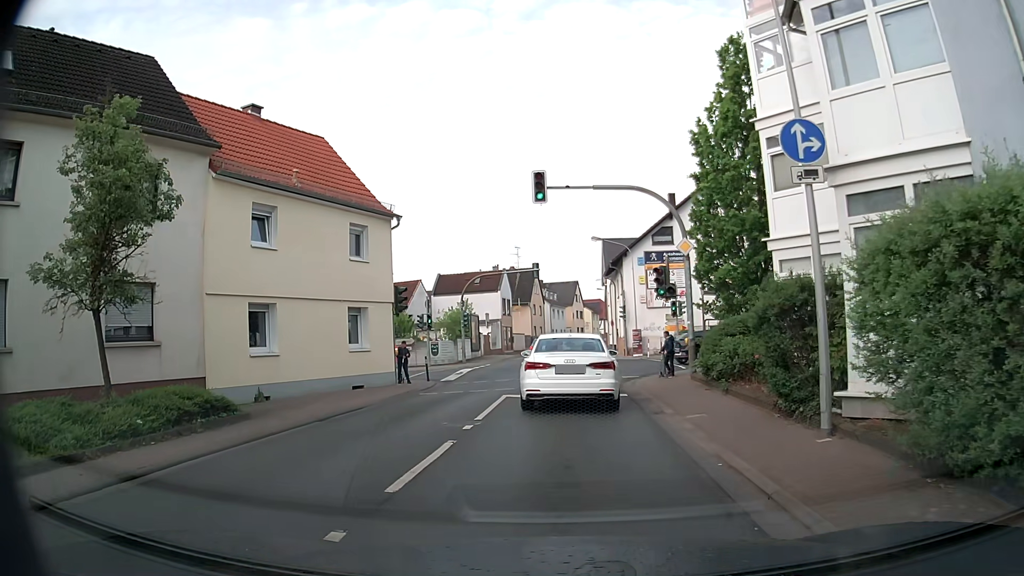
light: Day
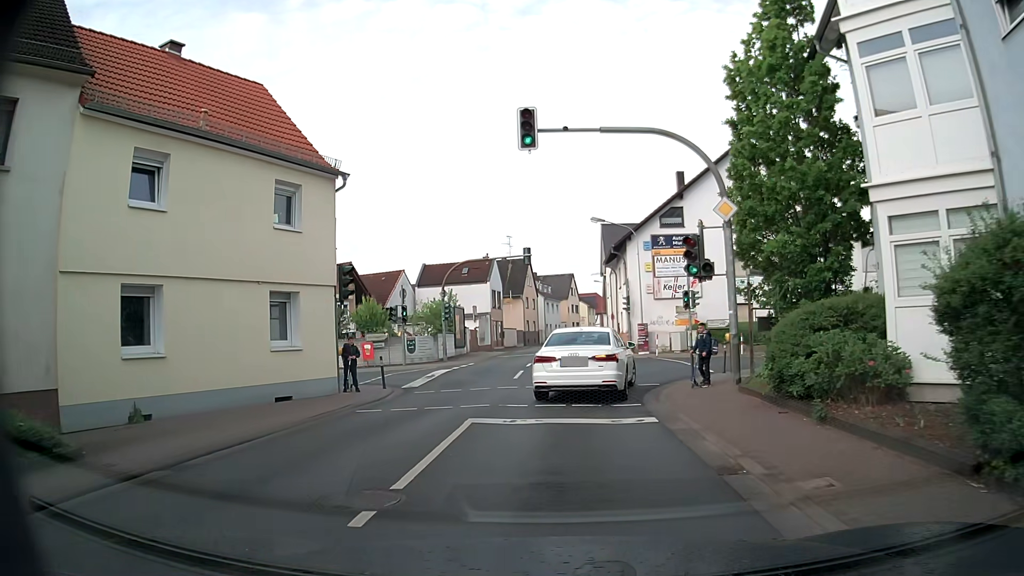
(-0.1, +5.8) m; 0°
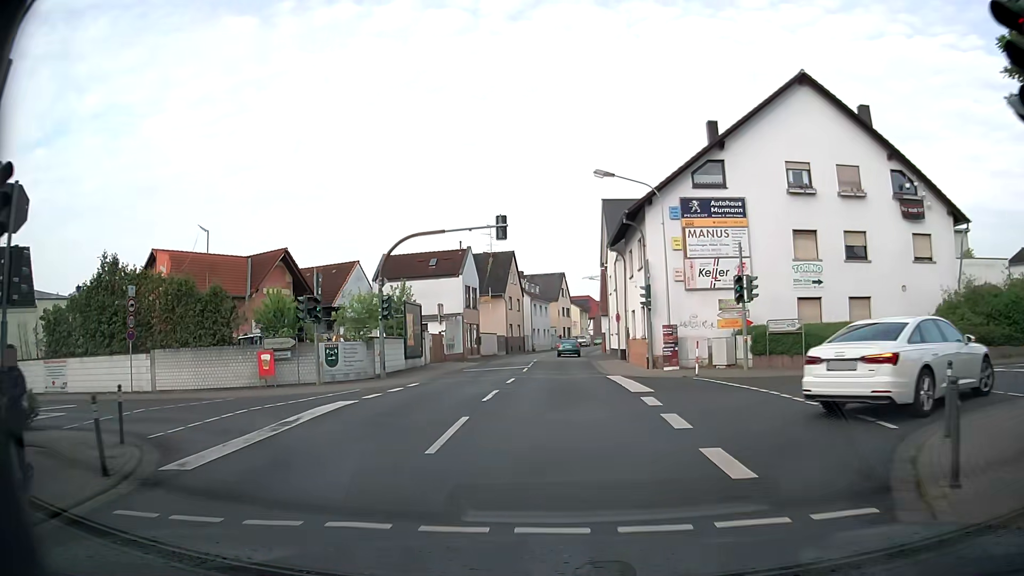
(0.0, +12.6) m; 0°
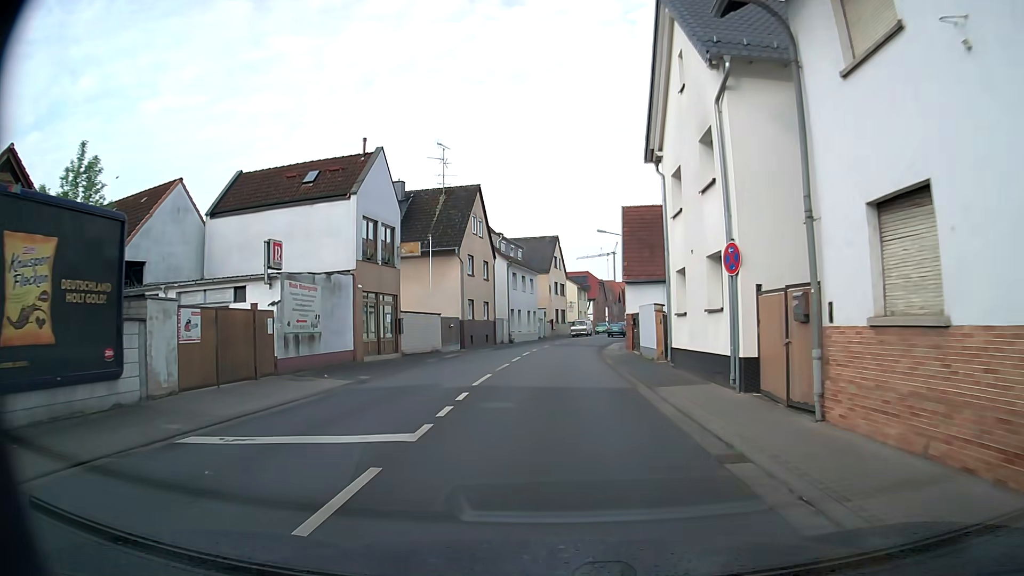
(+0.1, +26.6) m; 0°
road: tertiary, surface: asphalt
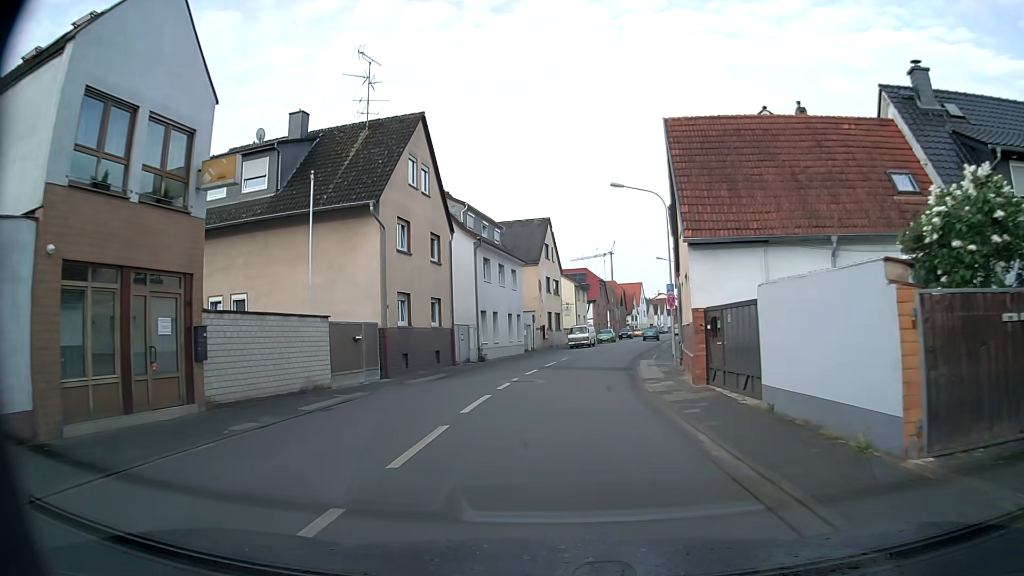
(0.0, +17.2) m; +1°
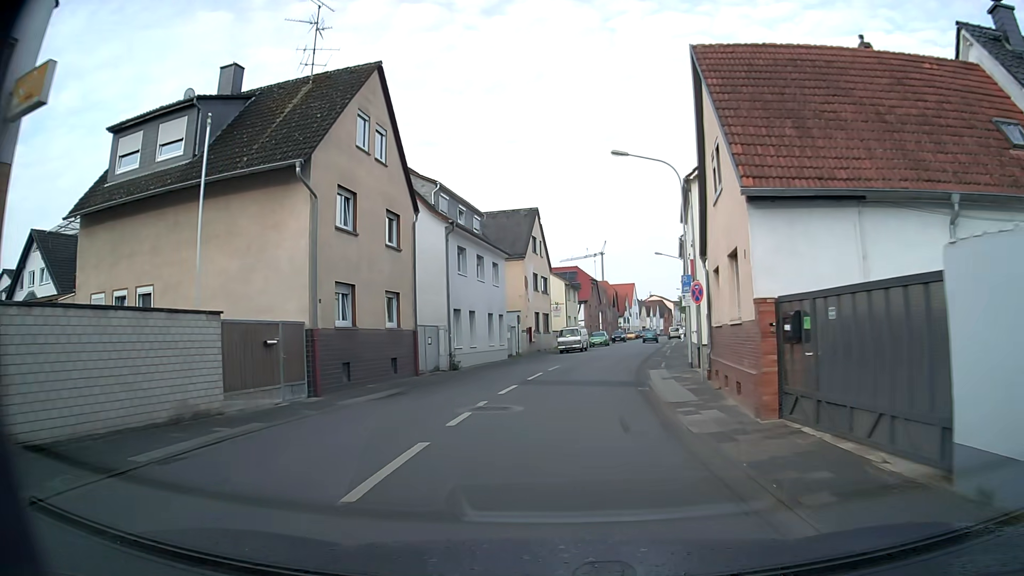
(0.0, +5.9) m; 0°
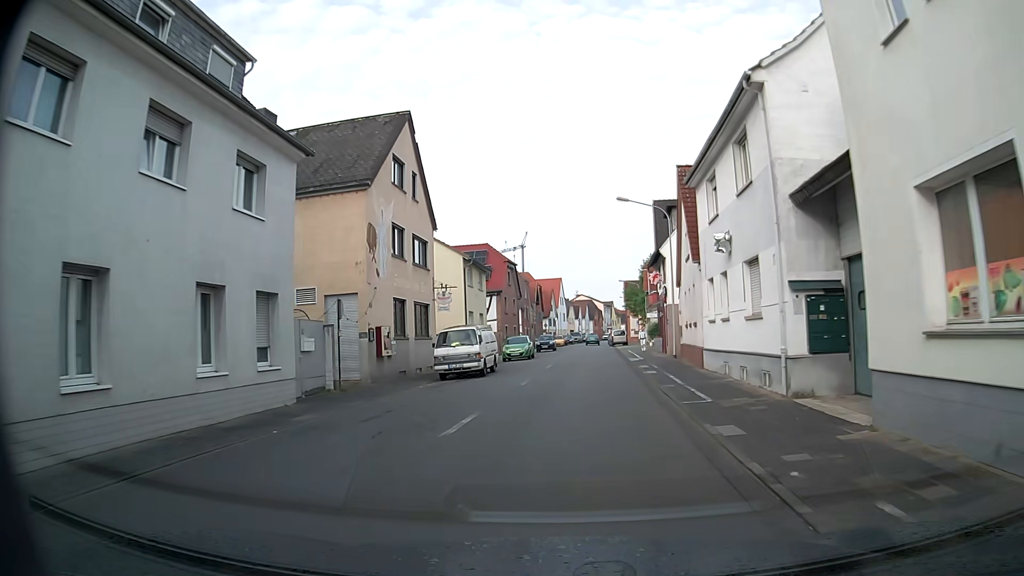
(+1.8, +24.6) m; +7°
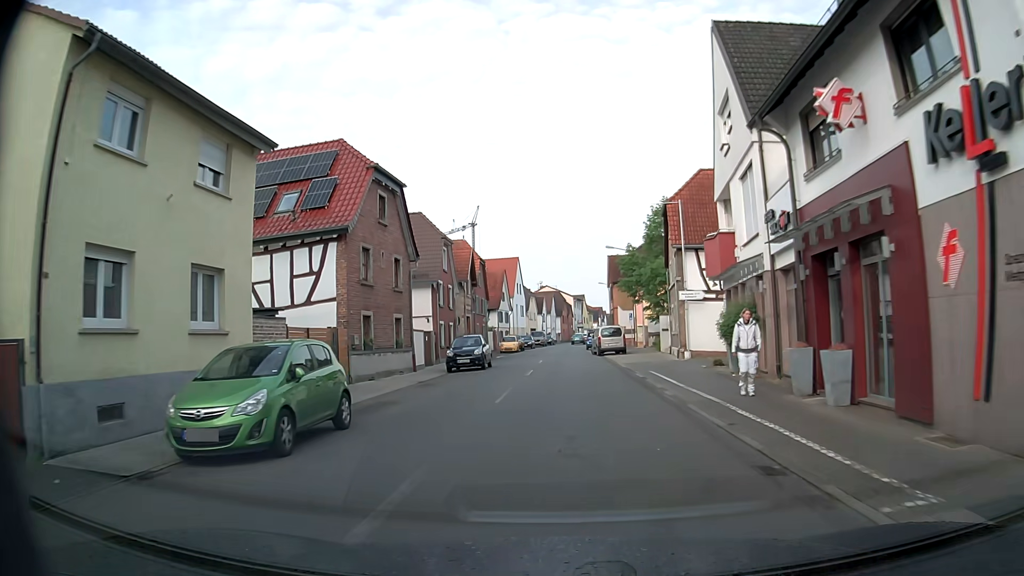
(+1.8, +32.5) m; +3°
(0, +10) (0, +20) (0, +30) (+1, +40) (+1, +50) (+1, +60) (+2, +70) (+2, +80) (+3, +90) (+5, +100) m
